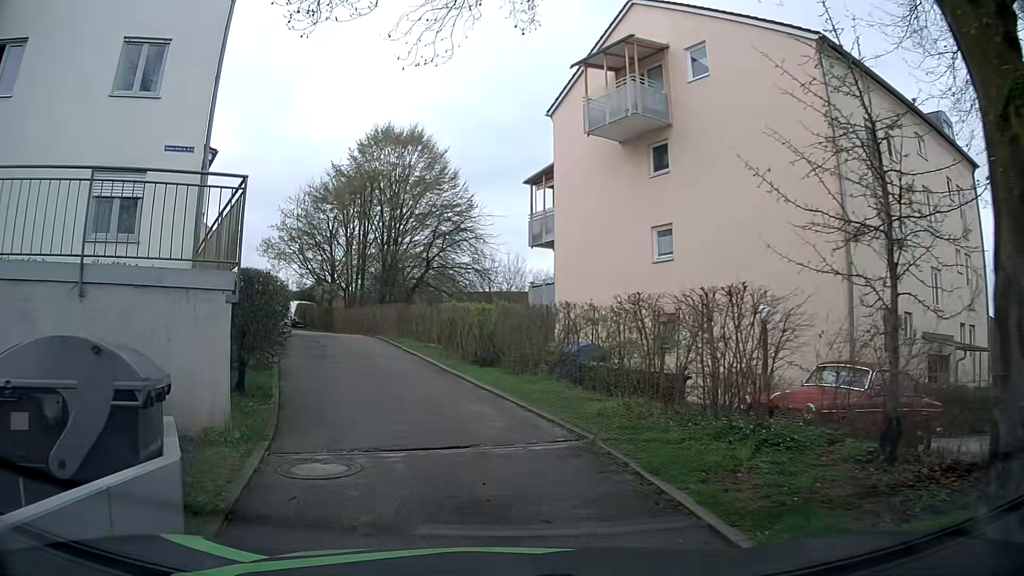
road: service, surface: asphalt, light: Day
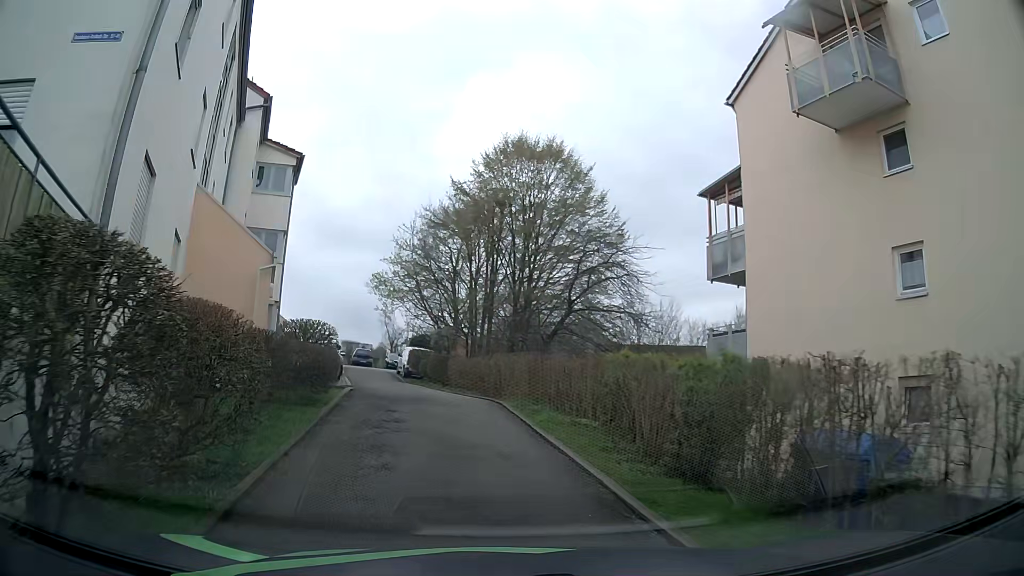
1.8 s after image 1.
(-0.9, +7.3) m; -12°
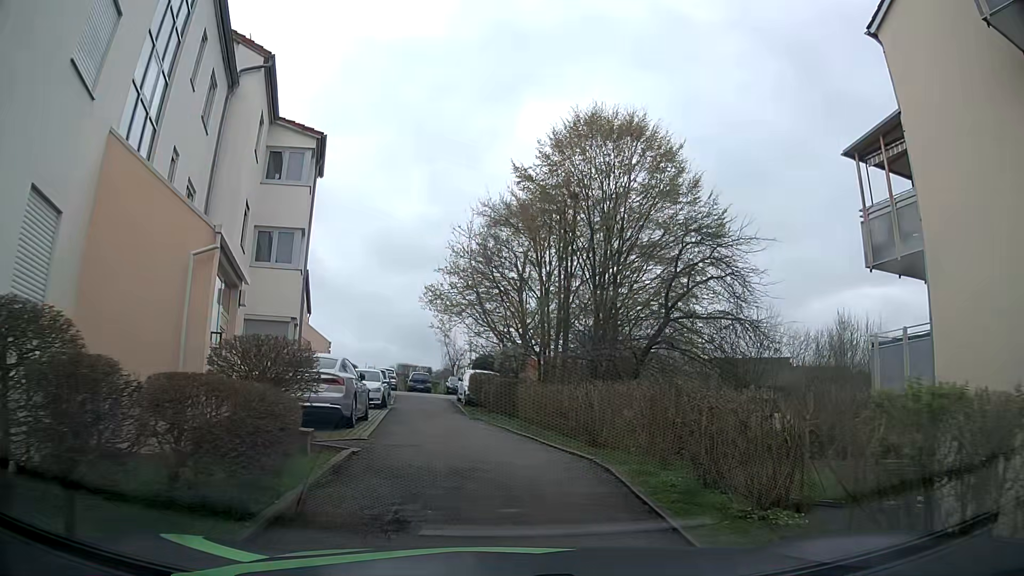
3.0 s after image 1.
(-0.5, +6.0) m; -7°
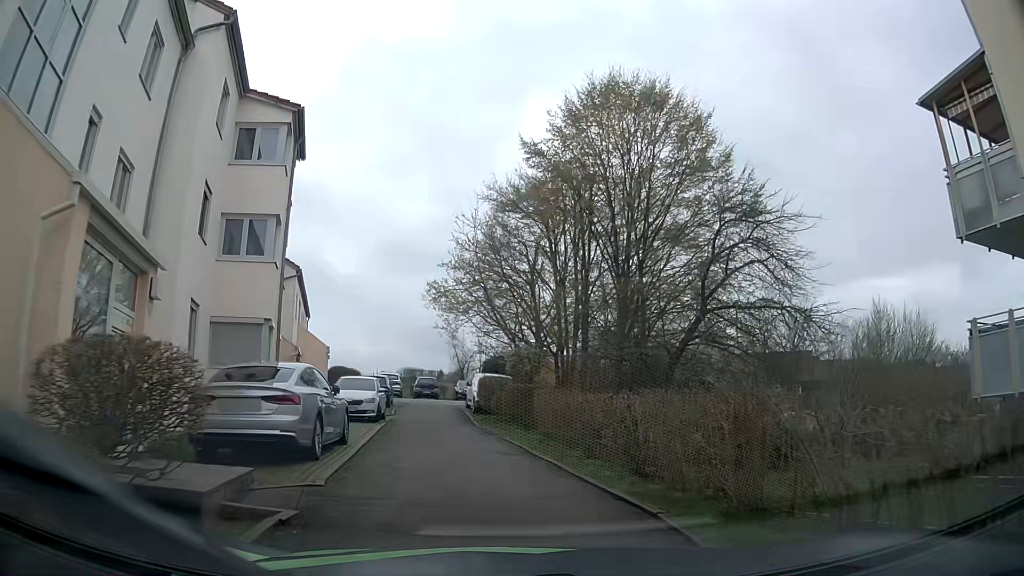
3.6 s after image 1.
(0.0, +3.3) m; 0°
